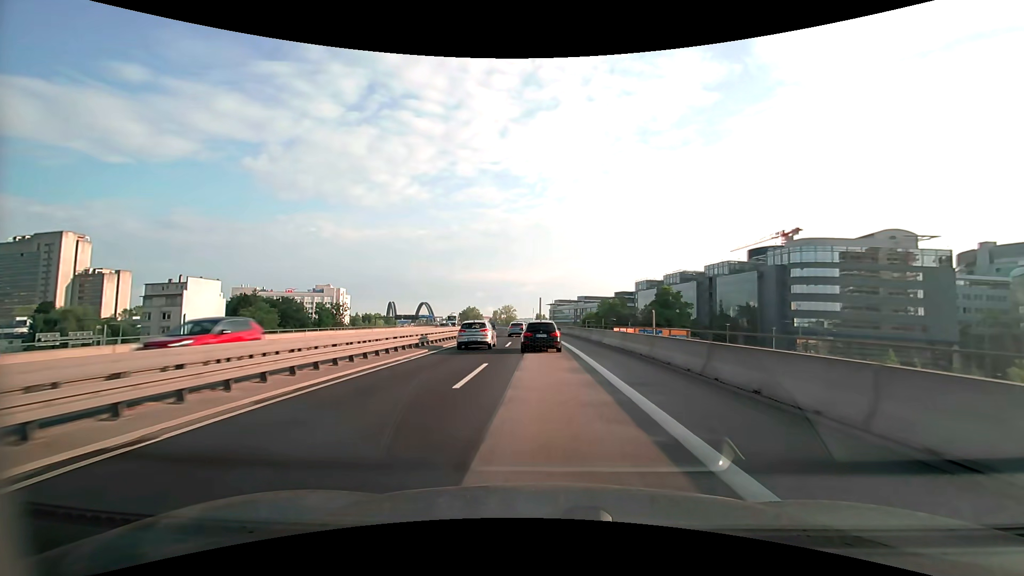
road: motorway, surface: asphalt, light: Day
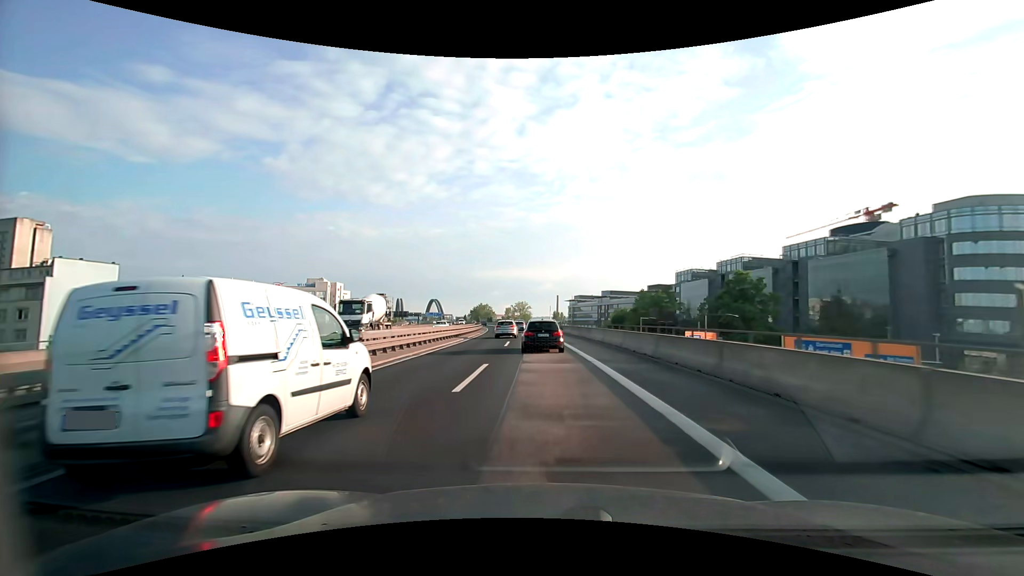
(-0.6, +36.6) m; -2°
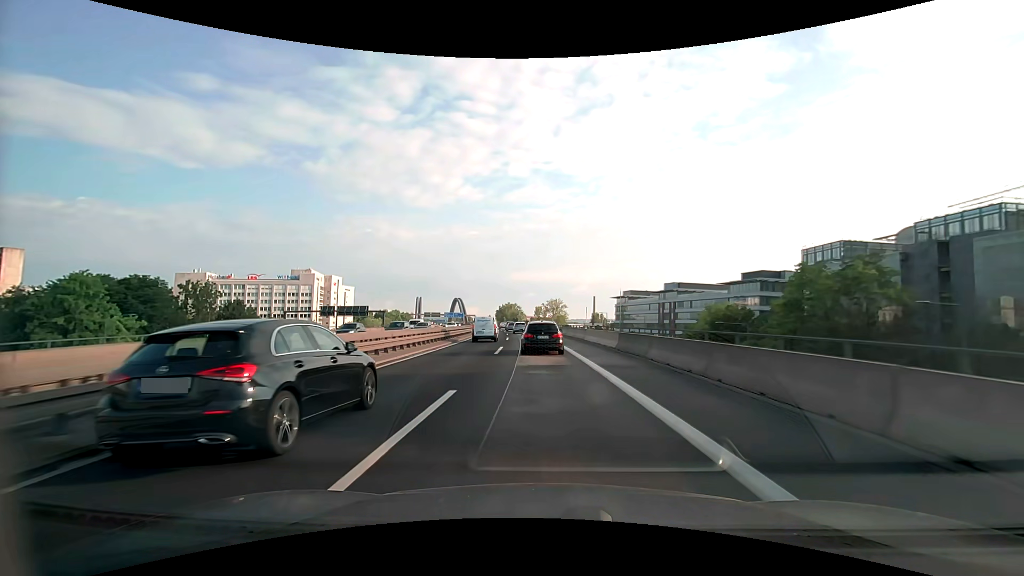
(-2.0, +59.5) m; -4°
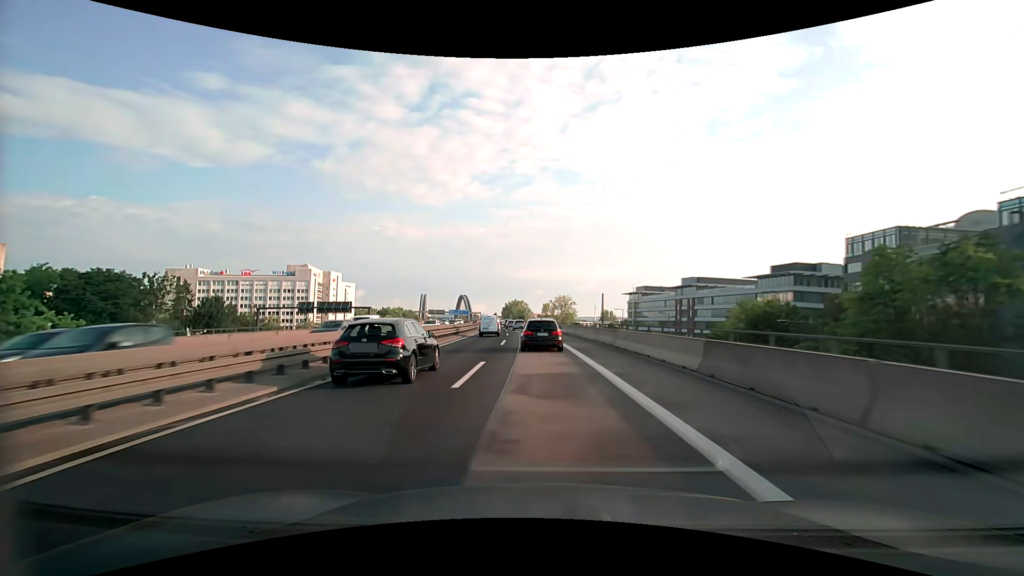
(-0.1, +11.7) m; -1°
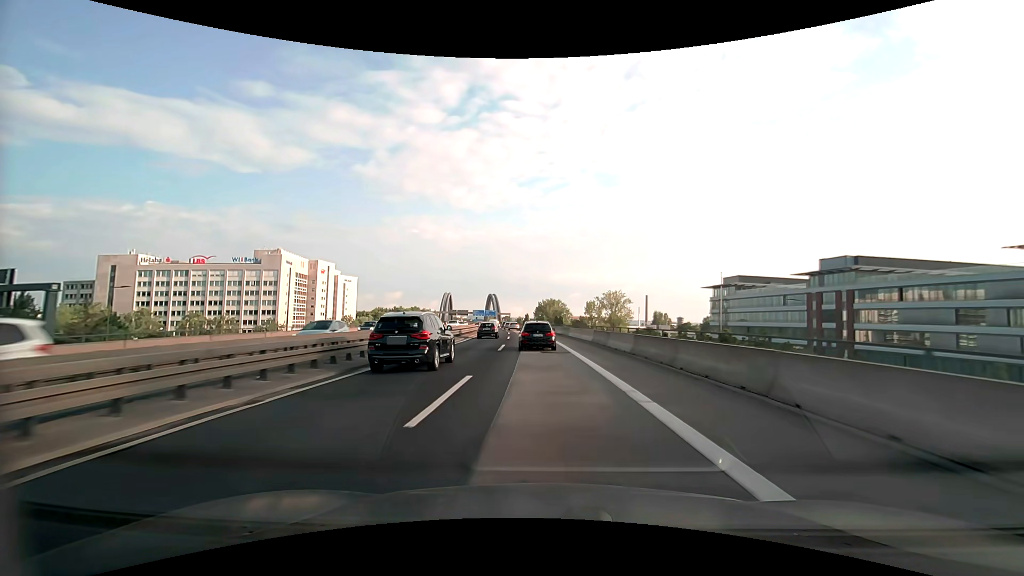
(-2.2, +57.3) m; -4°
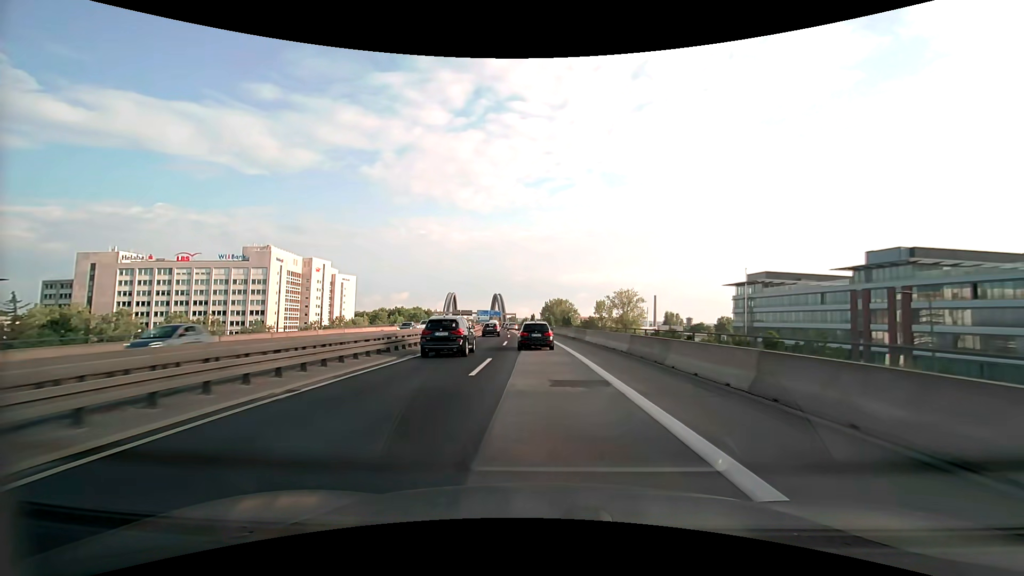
(-0.1, +11.4) m; -1°
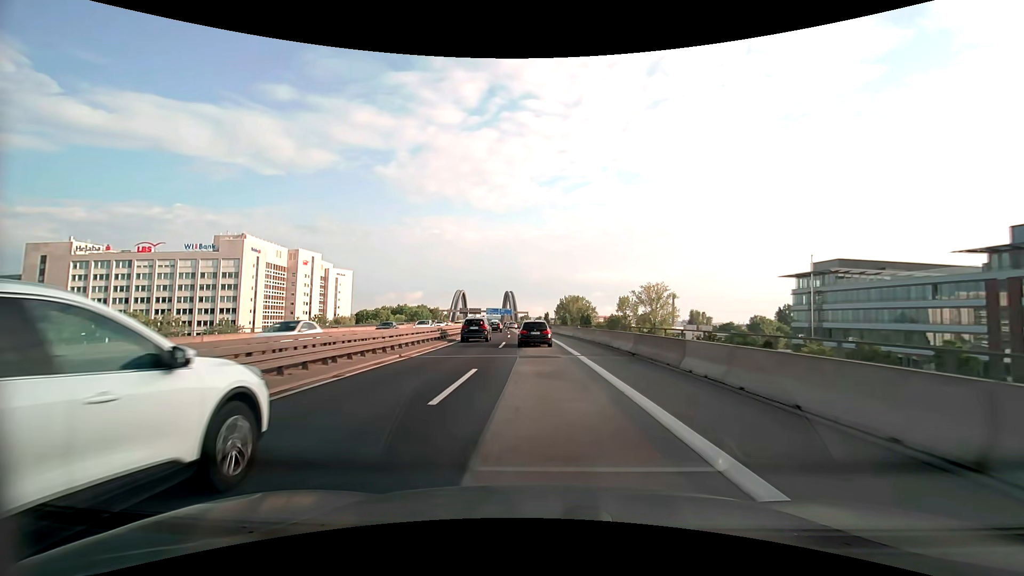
(-0.3, +22.7) m; -2°
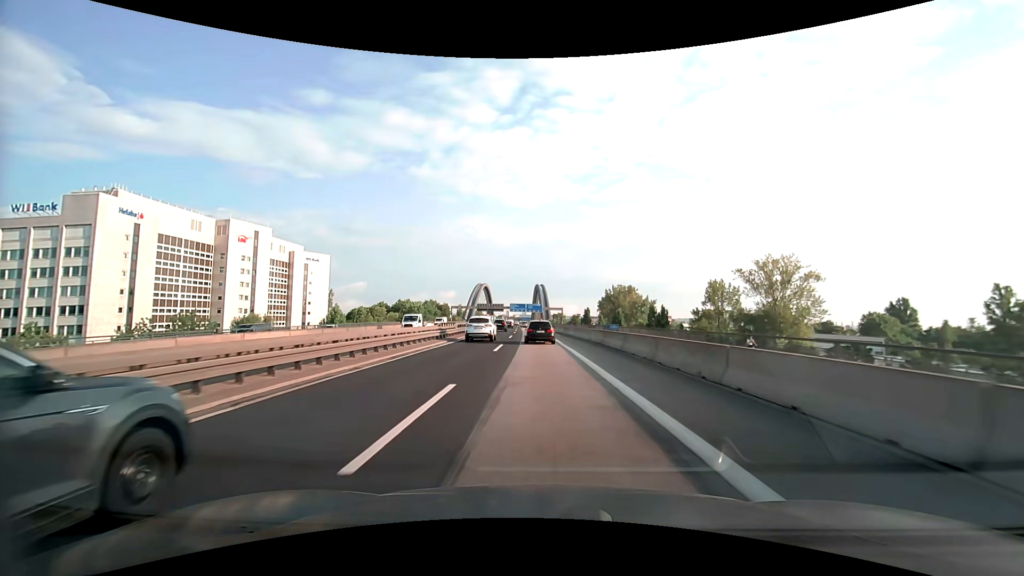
(-2.0, +57.5) m; -4°
(0, +10) (0, +20) (0, +30) (-1, +40) (-1, +50) (-1, +60) (-2, +70) (-2, +80) (-3, +90) (-3, +100) m
